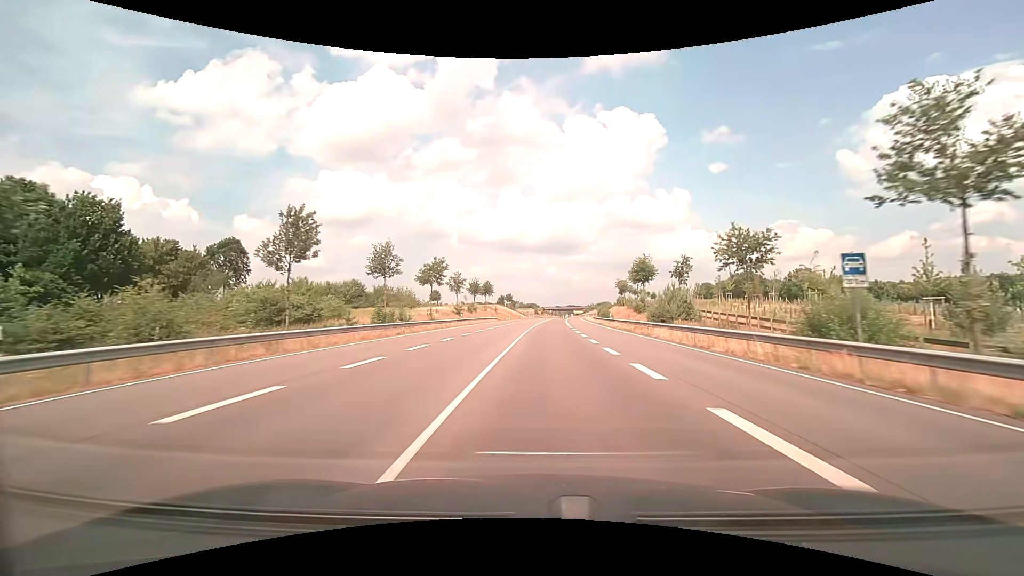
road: primary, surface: asphalt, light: Day
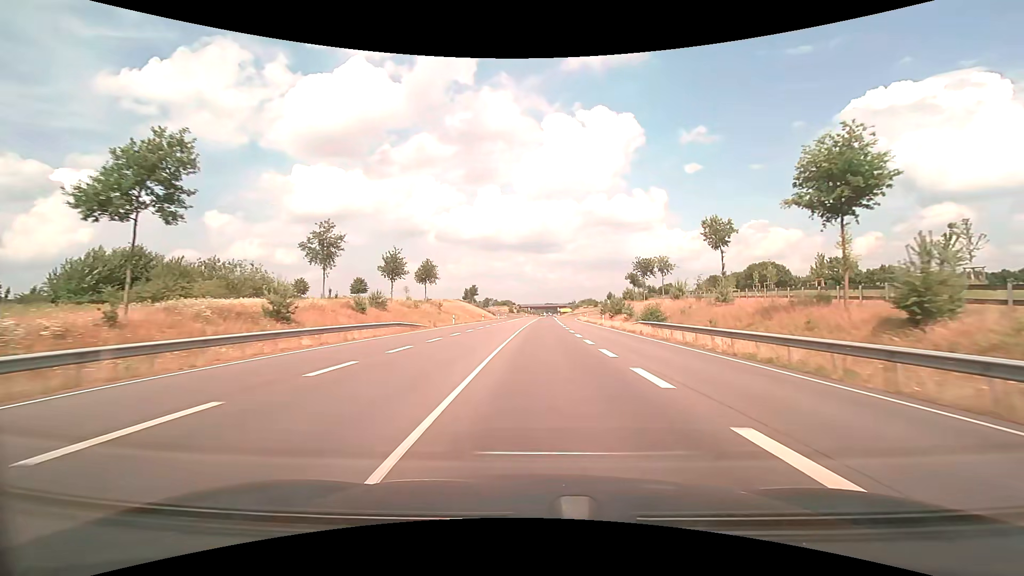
(+1.4, +49.6) m; +3°
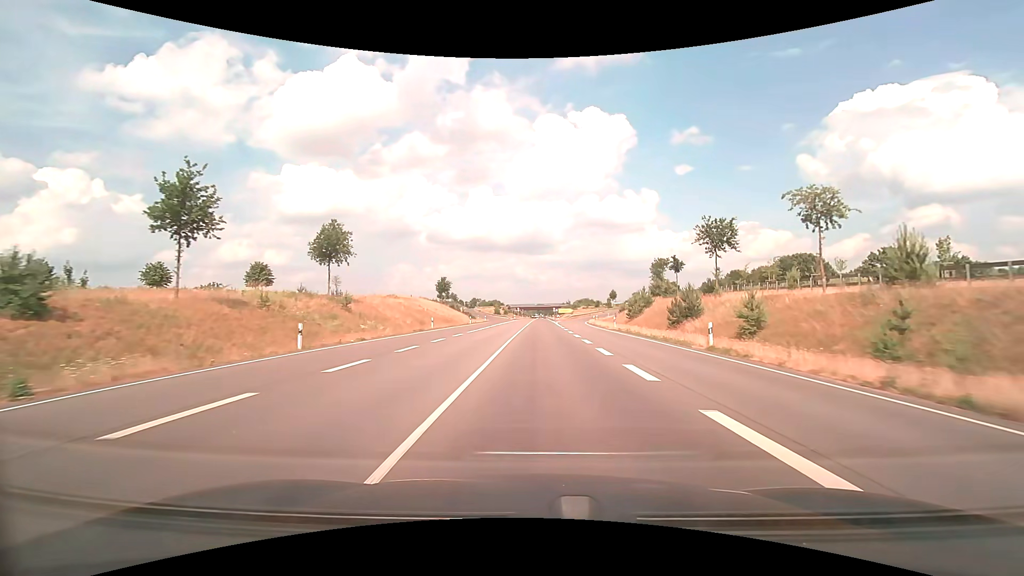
(+0.3, +35.2) m; +1°
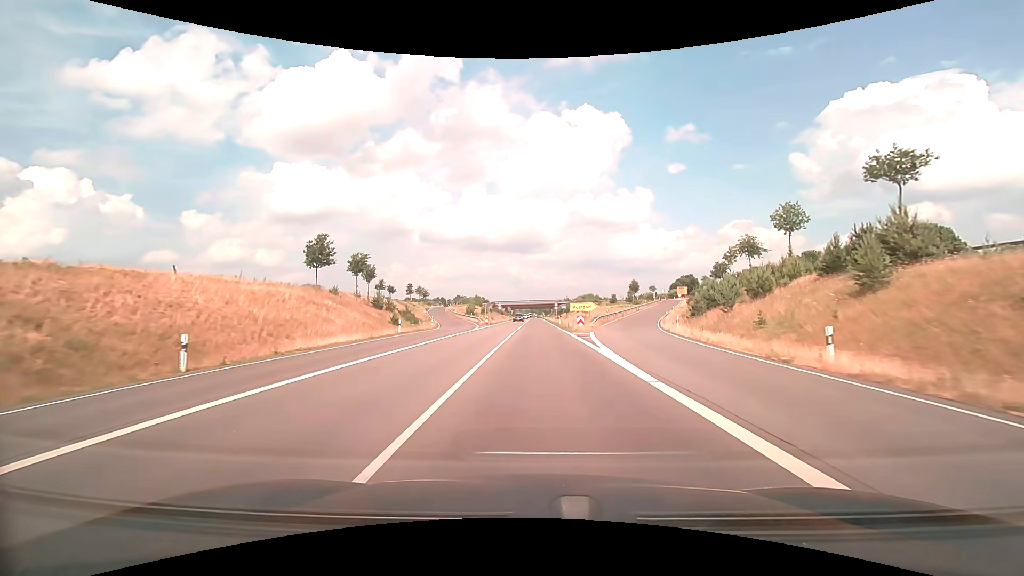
(+0.7, +56.8) m; +1°
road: trunk
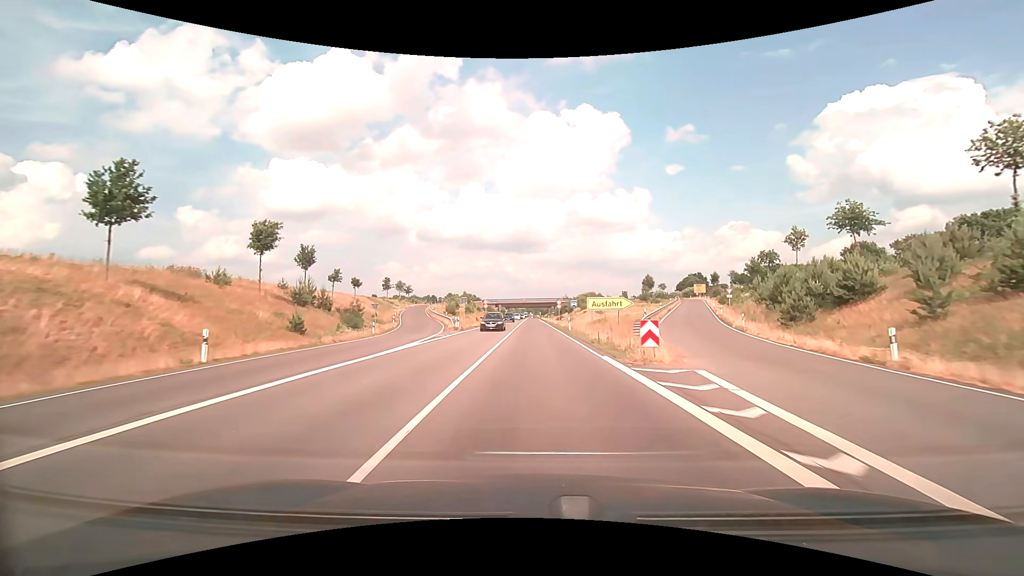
(-0.1, +22.7) m; 0°
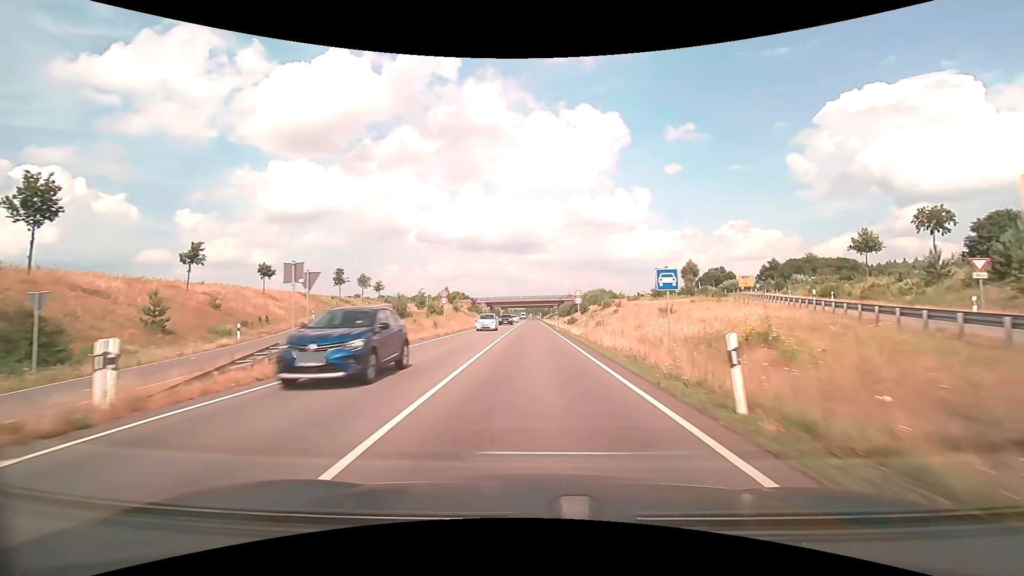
(+0.2, +34.6) m; 0°
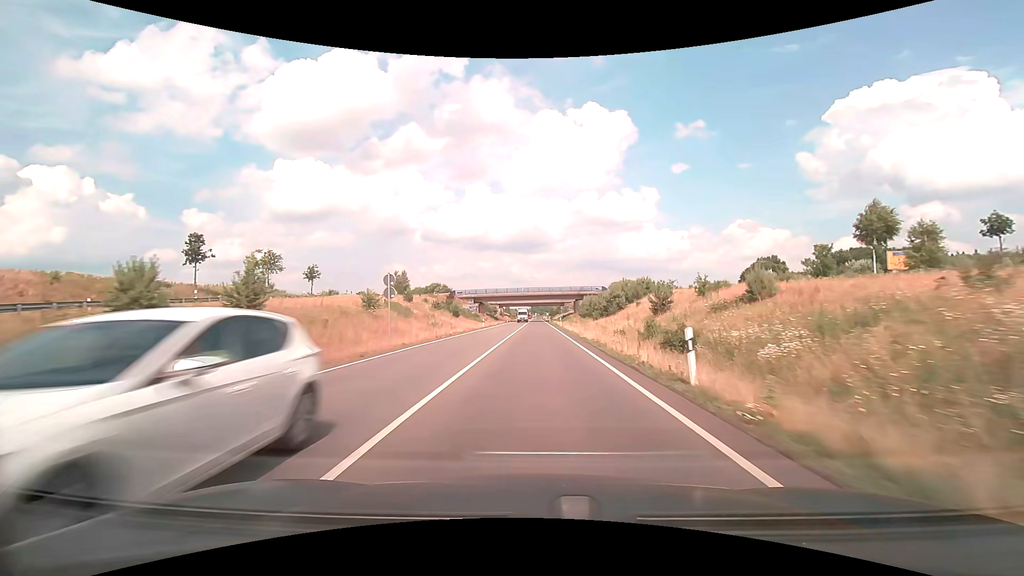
(-0.2, +48.8) m; -1°
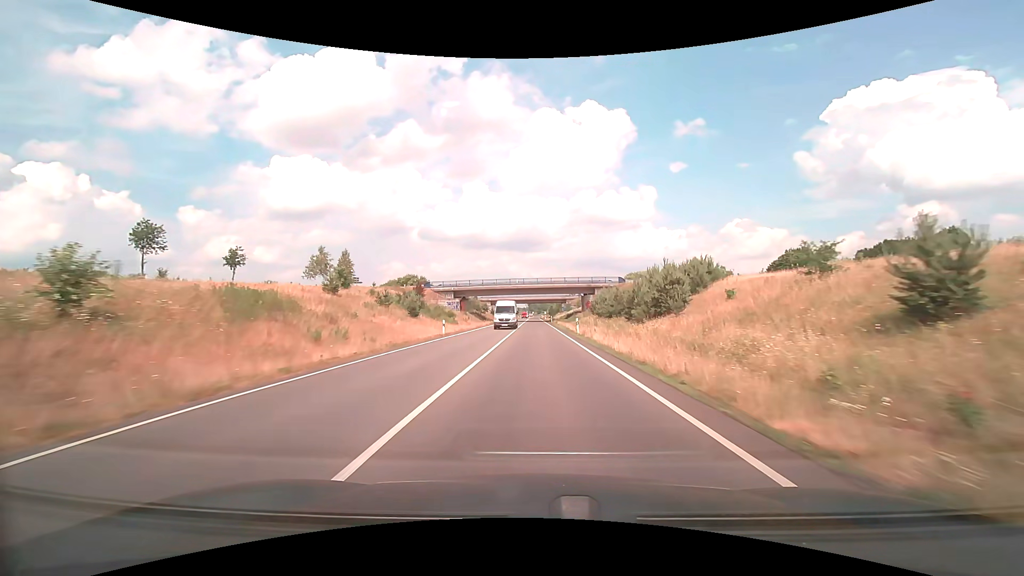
(0.0, +25.7) m; 0°
(0, +10) (0, +20) (0, +30) (0, +40) (0, +50) (0, +60) (0, +70) (0, +80) (0, +90) (0, +100) m
